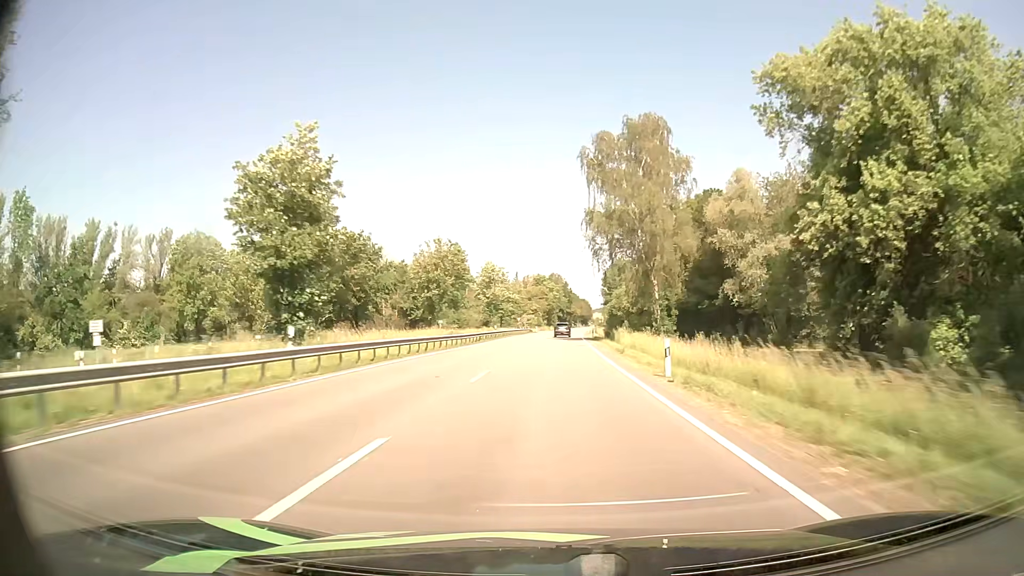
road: primary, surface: asphalt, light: Day
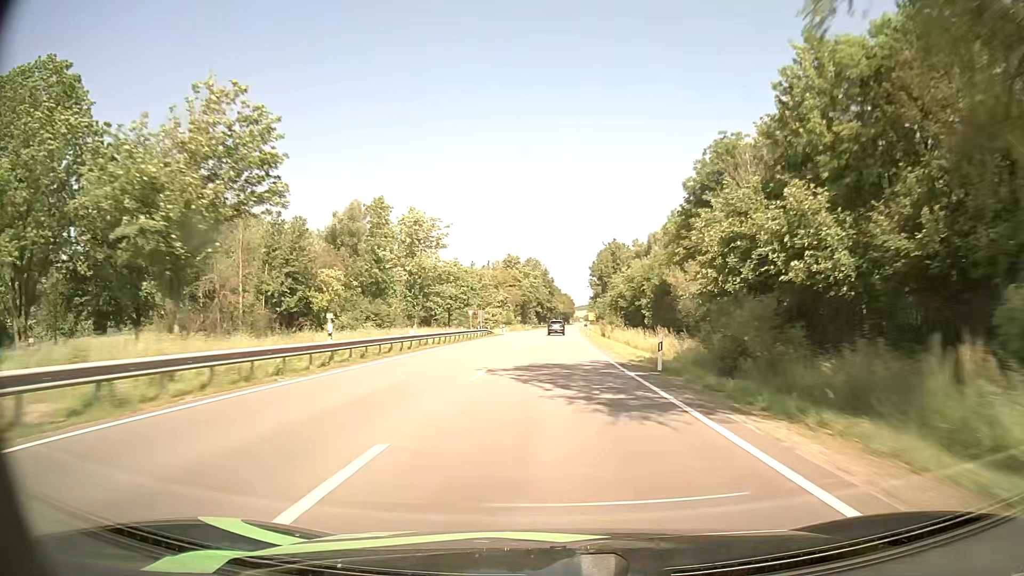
(+0.7, +48.5) m; +2°
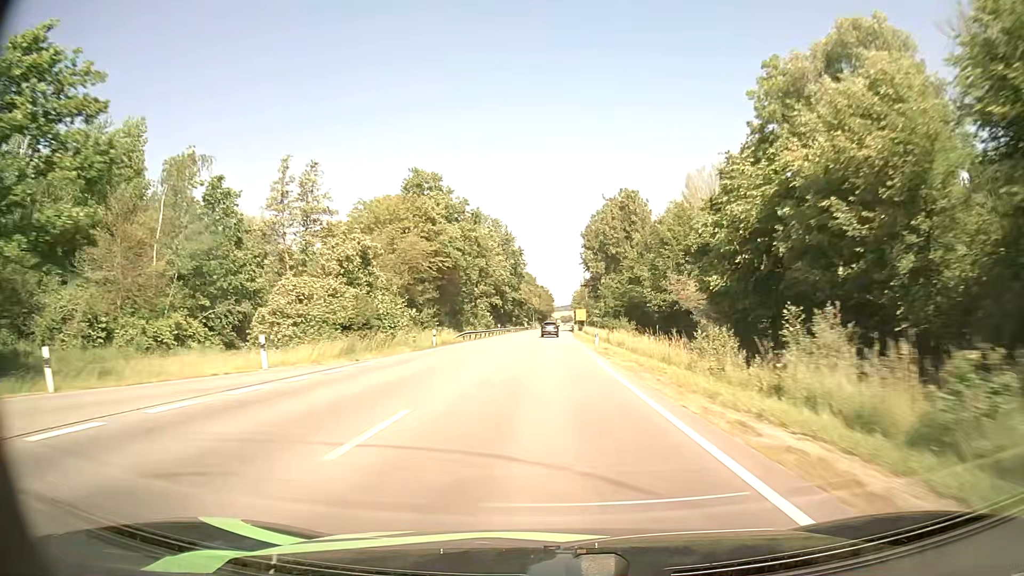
(+1.6, +78.2) m; +2°
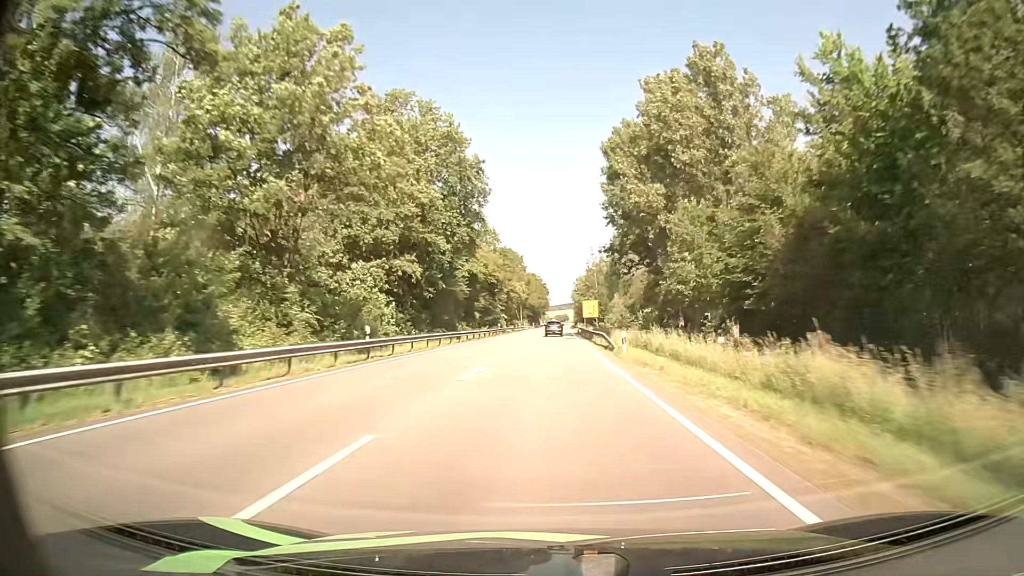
(+0.4, +61.5) m; 0°
(0, +10) (0, +20) (0, +30) (0, +40) (0, +50) (0, +60) (+1, +70) (+1, +80) (+1, +90) (+1, +100) m
